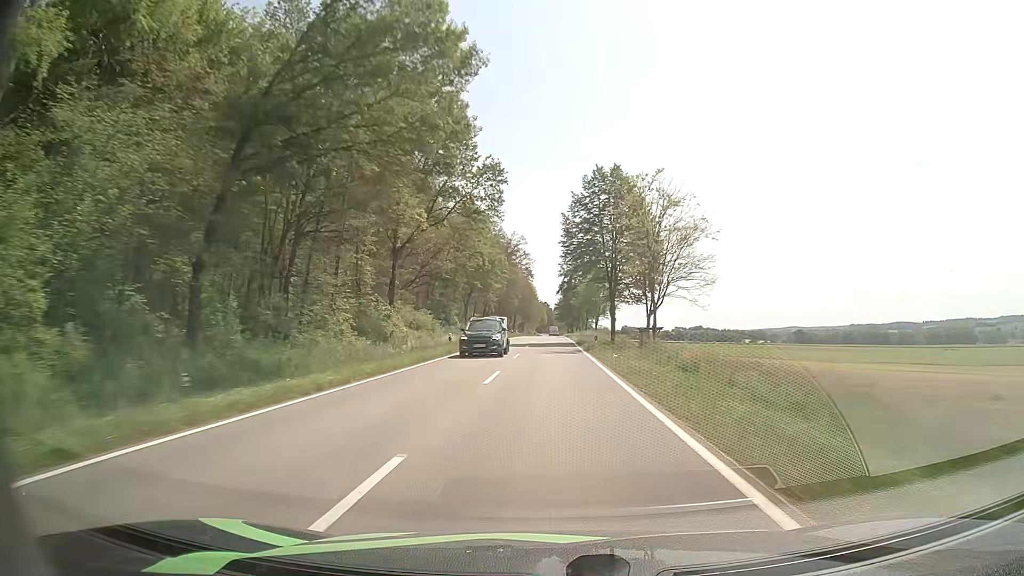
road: tertiary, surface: asphalt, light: Day
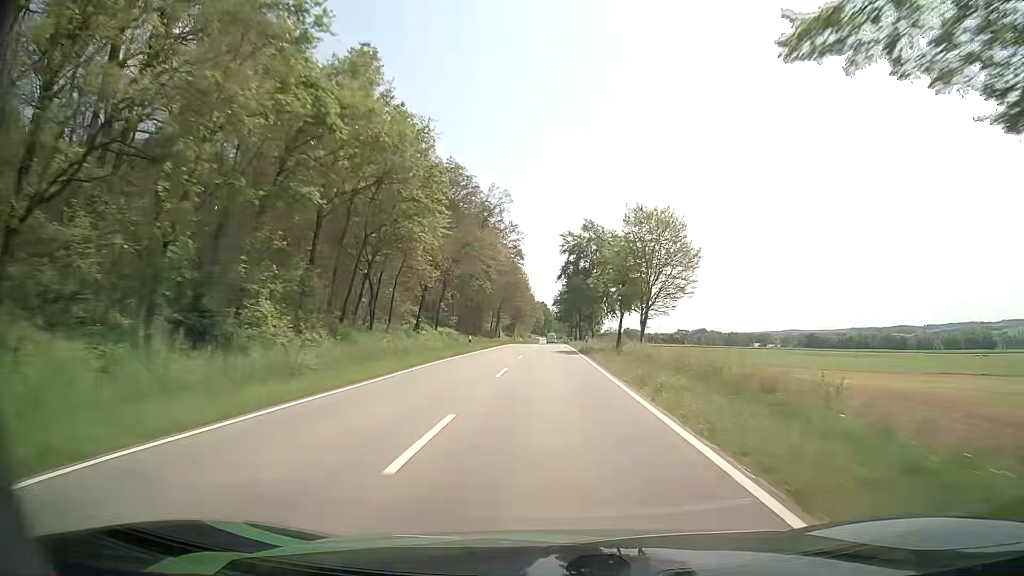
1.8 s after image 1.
(+0.1, +46.4) m; 0°
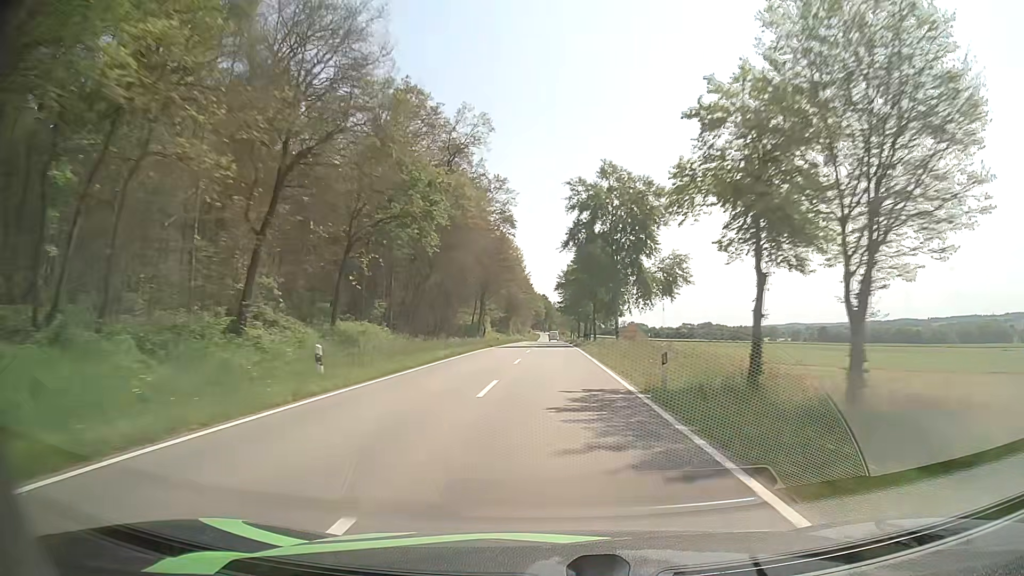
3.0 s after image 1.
(+0.2, +30.5) m; 0°
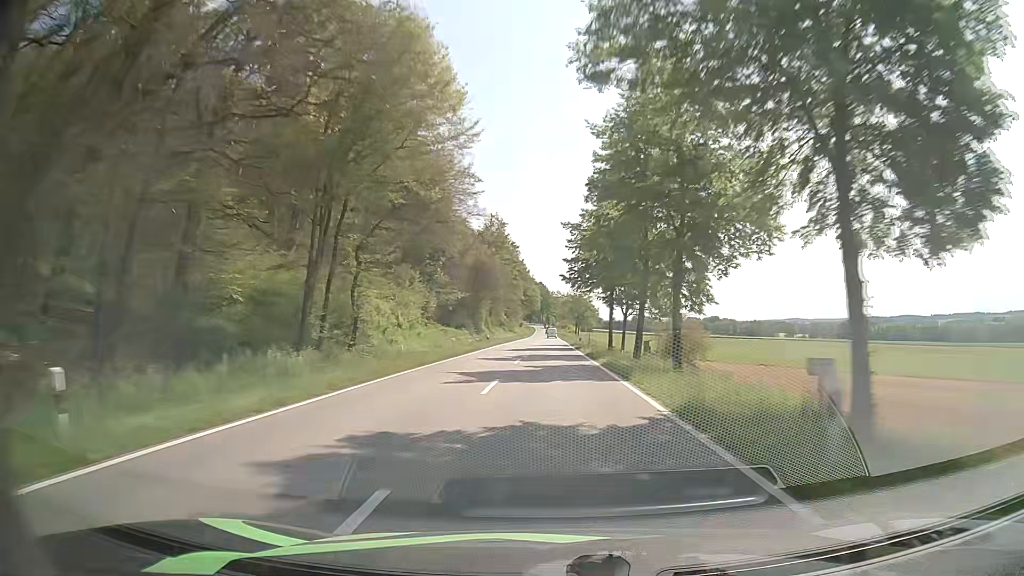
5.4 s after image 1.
(0.0, +61.6) m; 0°
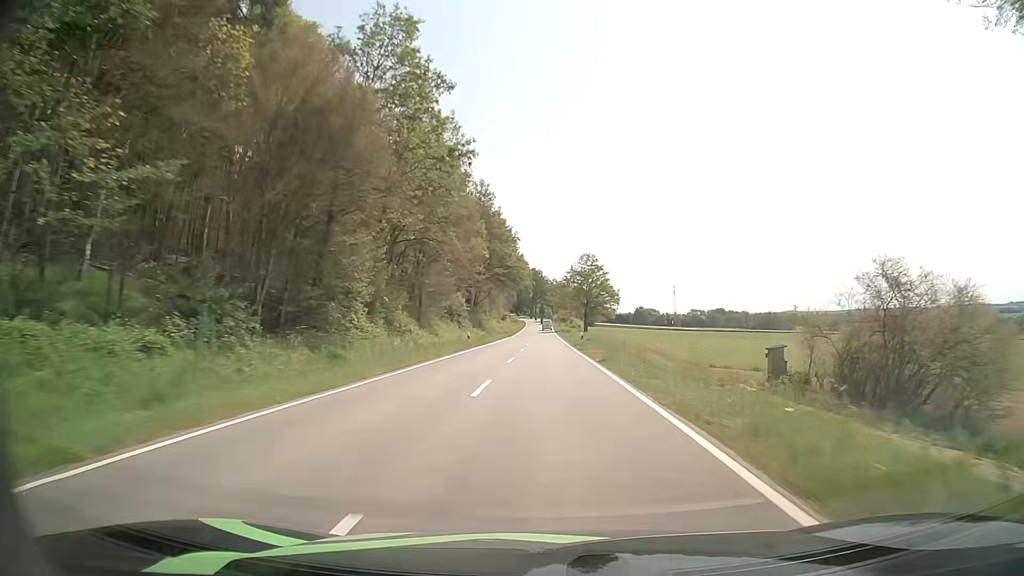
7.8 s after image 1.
(+0.2, +63.0) m; +1°
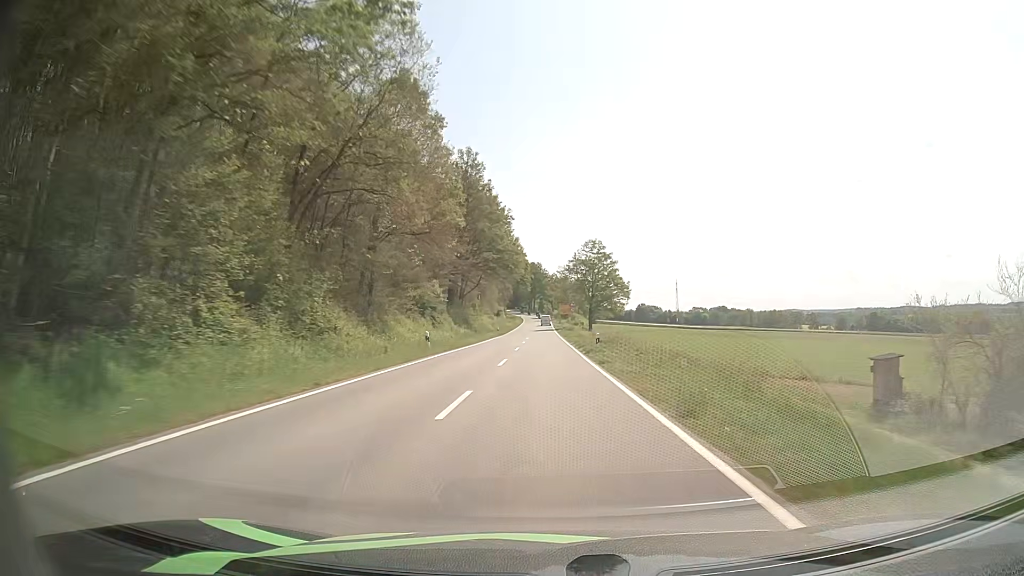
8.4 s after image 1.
(0.0, +15.8) m; 0°
(0, +10) (0, +20) (0, +30) (0, +40) (0, +50) (0, +60) (0, +70) (-1, +80) (-1, +90) (-1, +100) m
